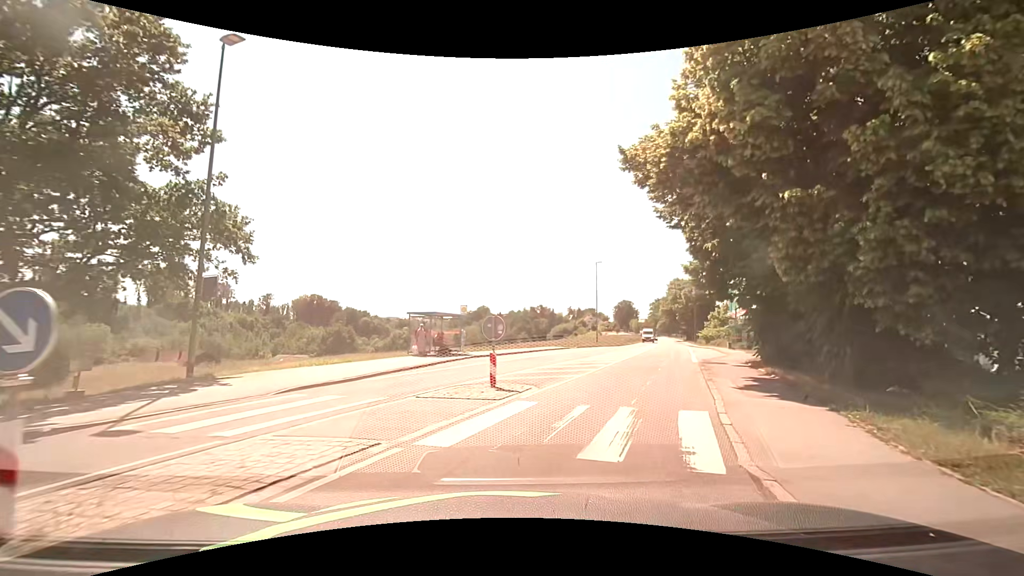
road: tertiary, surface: asphalt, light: Day
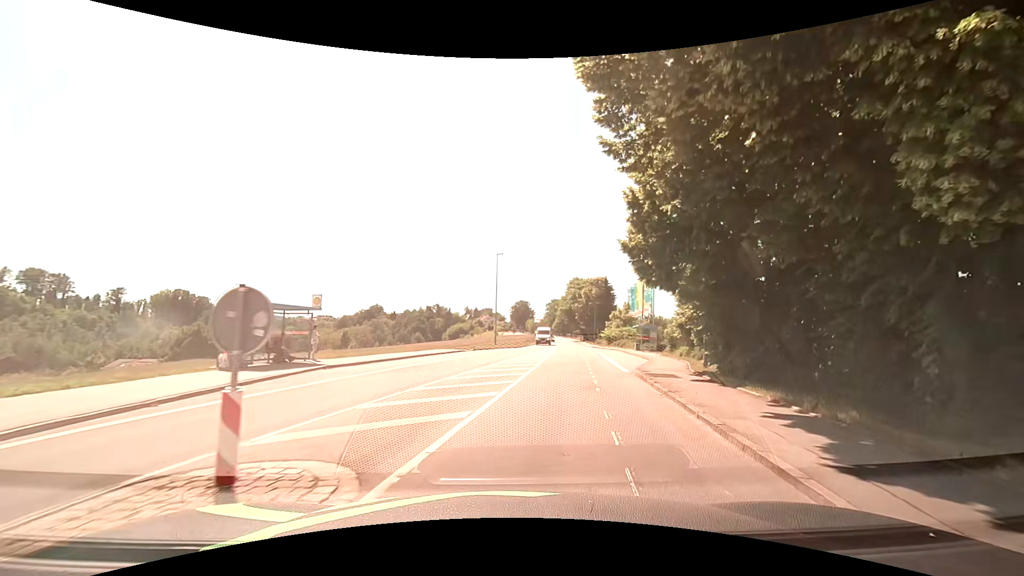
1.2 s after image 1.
(+0.8, +7.7) m; +12°
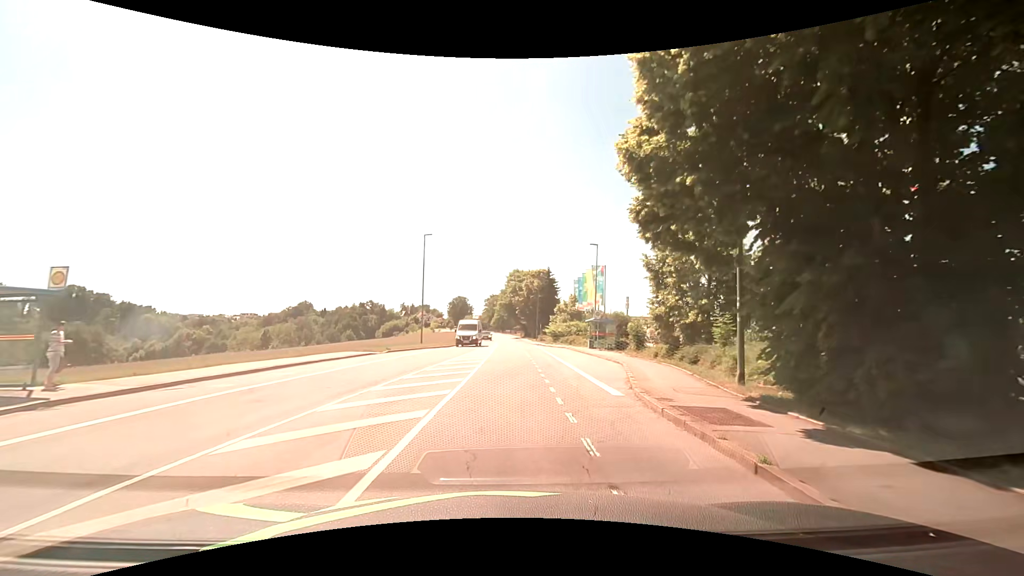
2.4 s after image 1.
(+0.8, +9.1) m; +7°
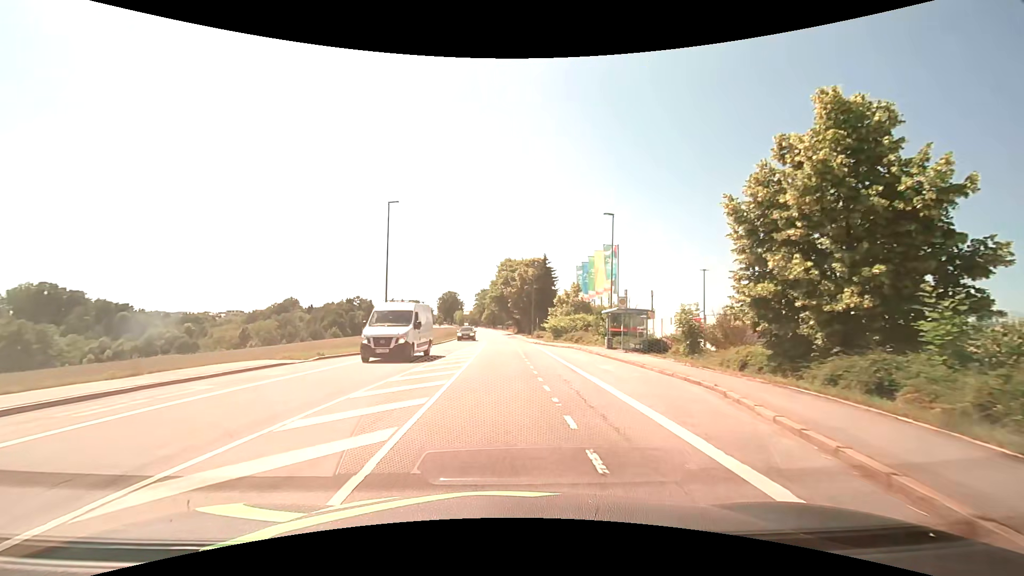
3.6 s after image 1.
(+0.2, +10.9) m; +2°
(0, +10) (0, +20) (0, +30) (-1, +40) (-1, +50) (-1, +60) (-2, +70) (-2, +80) (-3, +90) (-3, +100) m
